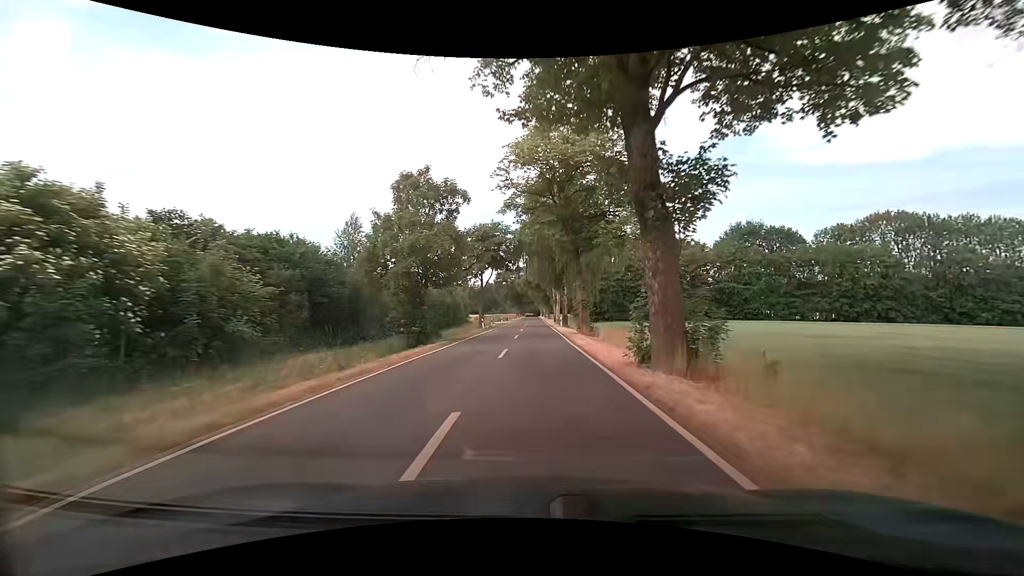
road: tertiary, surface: asphalt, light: Day
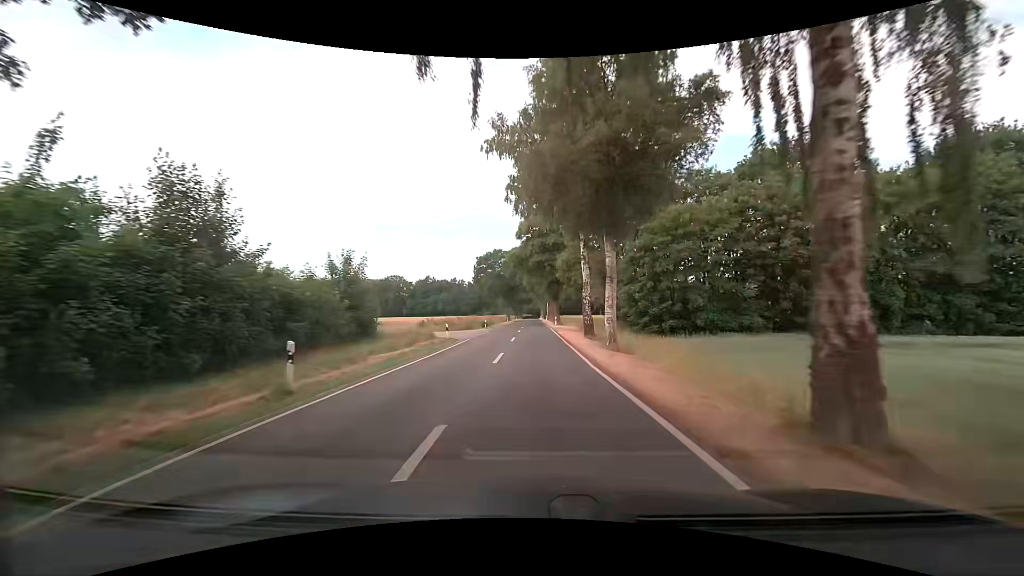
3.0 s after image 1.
(+0.1, +48.9) m; 0°
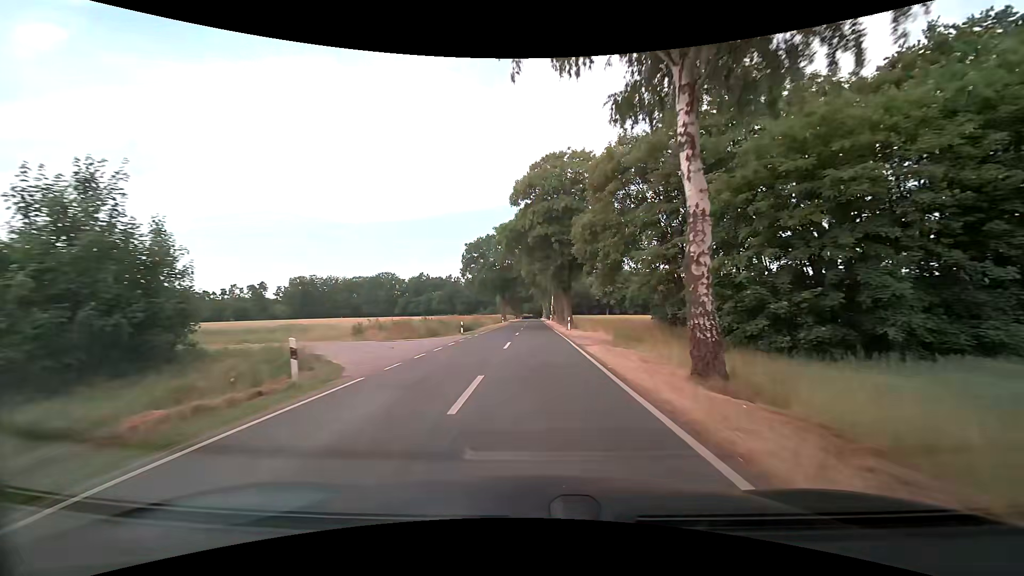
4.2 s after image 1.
(0.0, +19.6) m; 0°
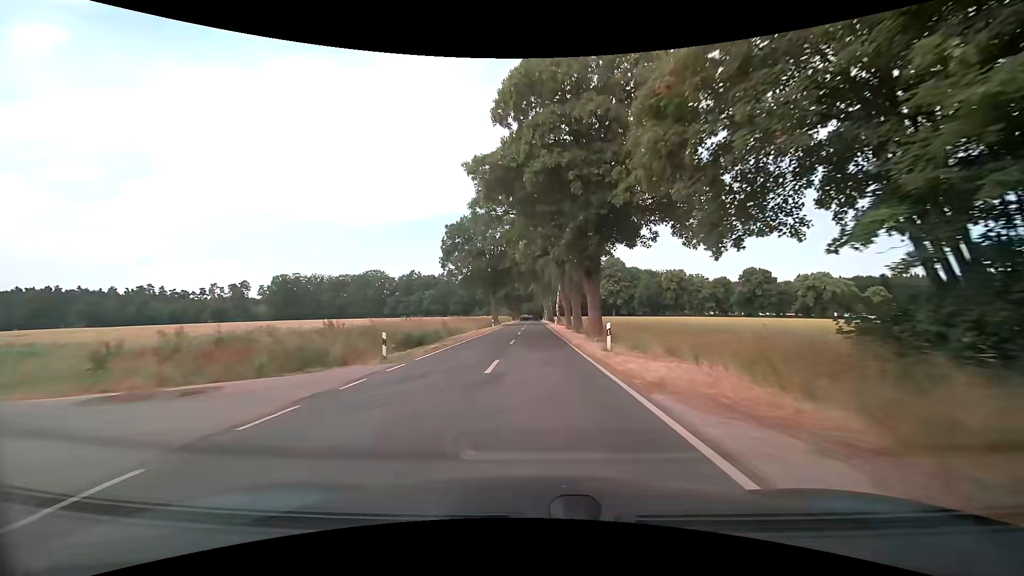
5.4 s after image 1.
(0.0, +19.7) m; 0°
(0, +10) (0, +20) (0, +30) (0, +40) (0, +50) (0, +60) (0, +70) (0, +80) (0, +90) (0, +100) m
